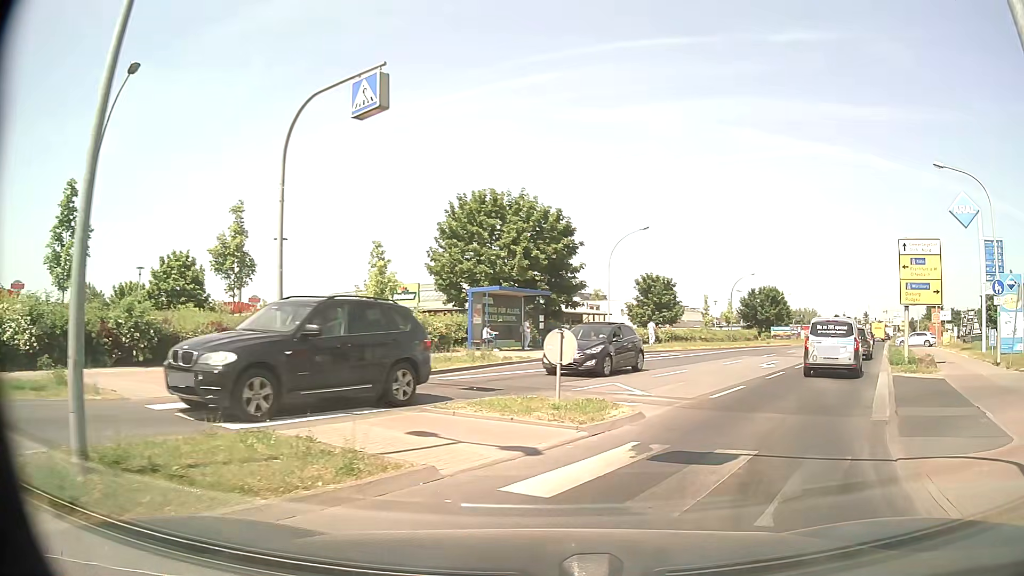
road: tertiary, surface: asphalt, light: Day
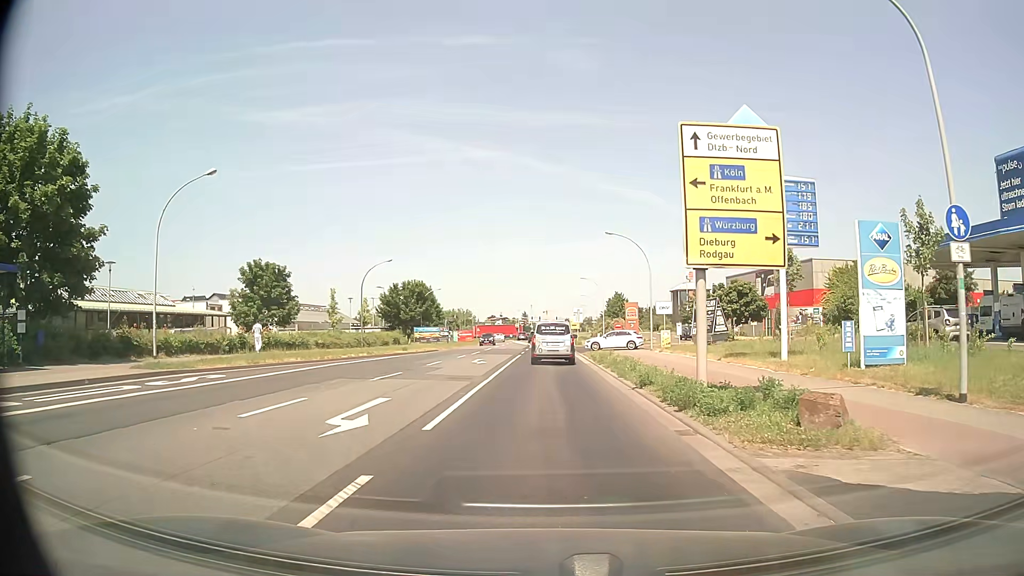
(+5.7, +15.8) m; +30°
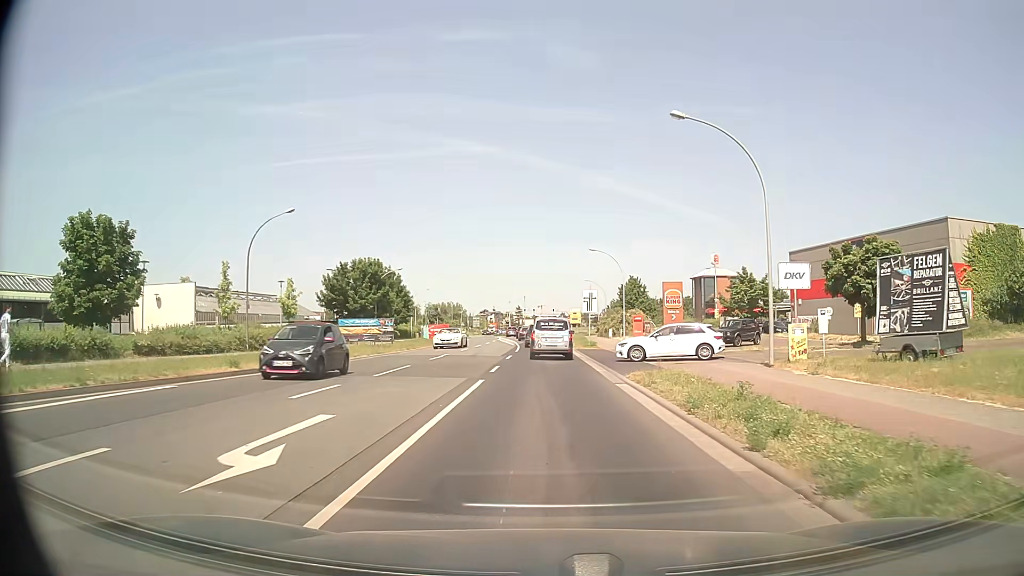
(0.0, +24.0) m; +1°
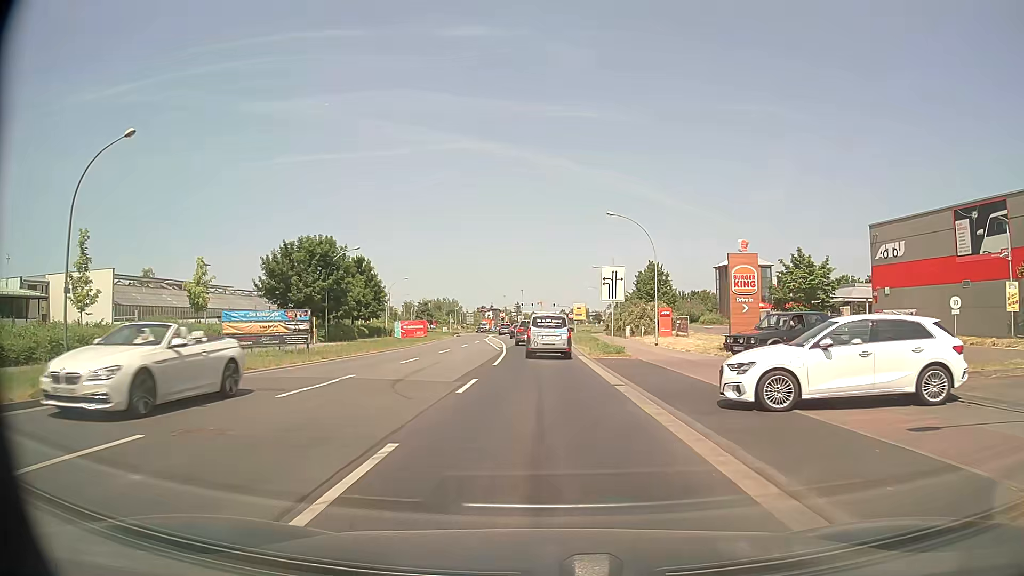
(0.0, +16.3) m; 0°
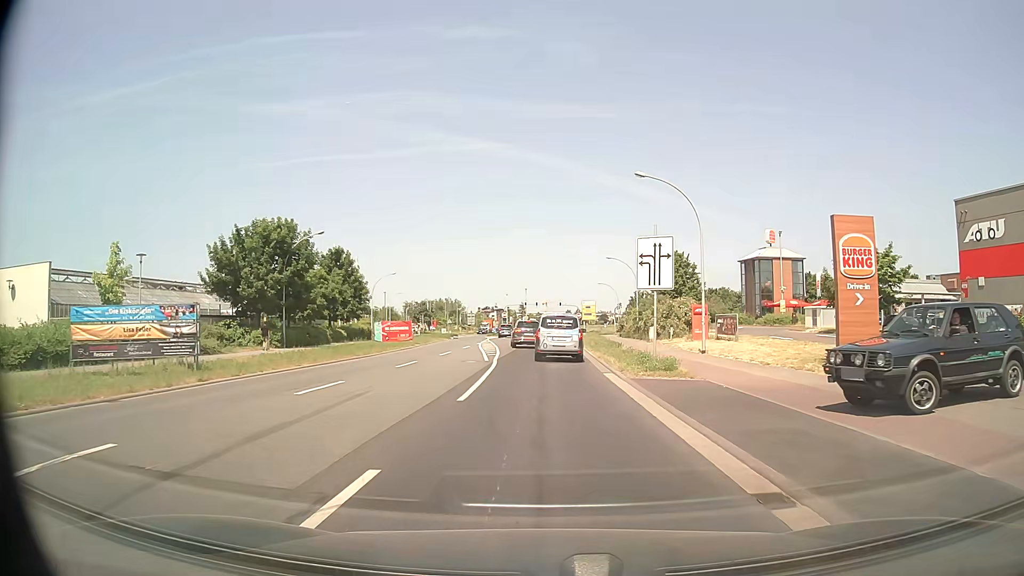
(-0.1, +10.4) m; -1°
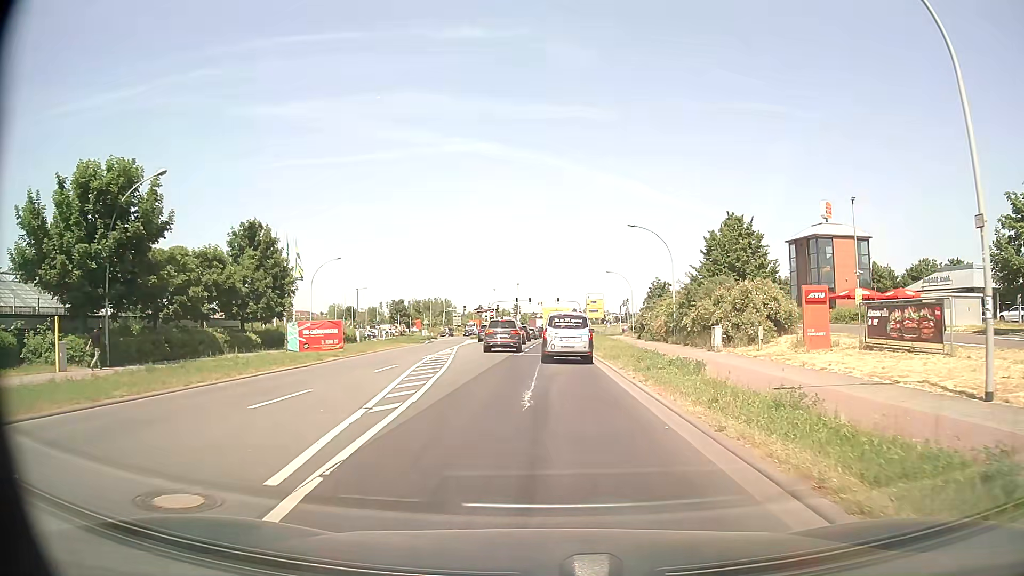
(+0.1, +19.8) m; 0°
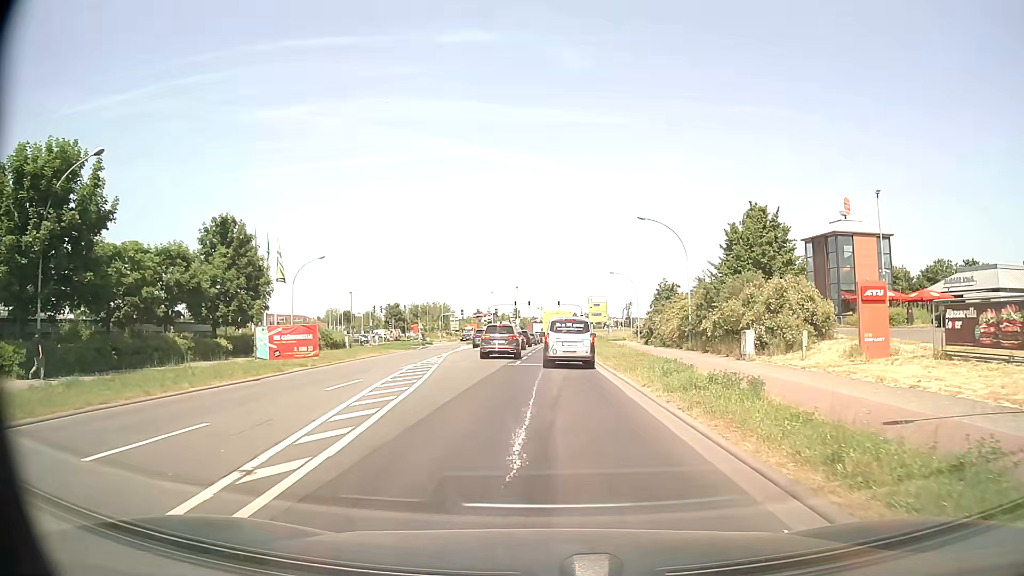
(0.0, +4.6) m; 0°
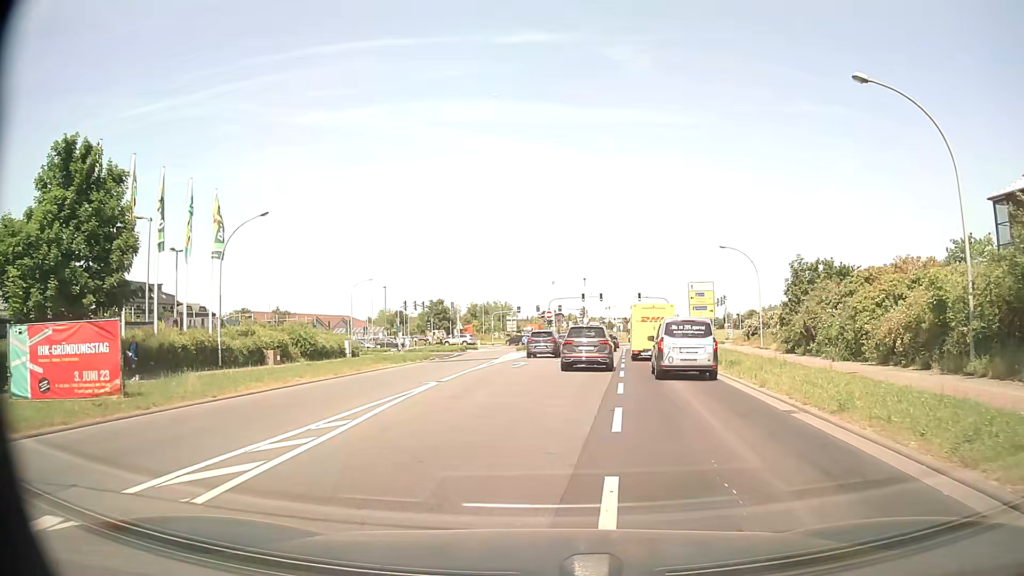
(-0.8, +22.6) m; -5°
